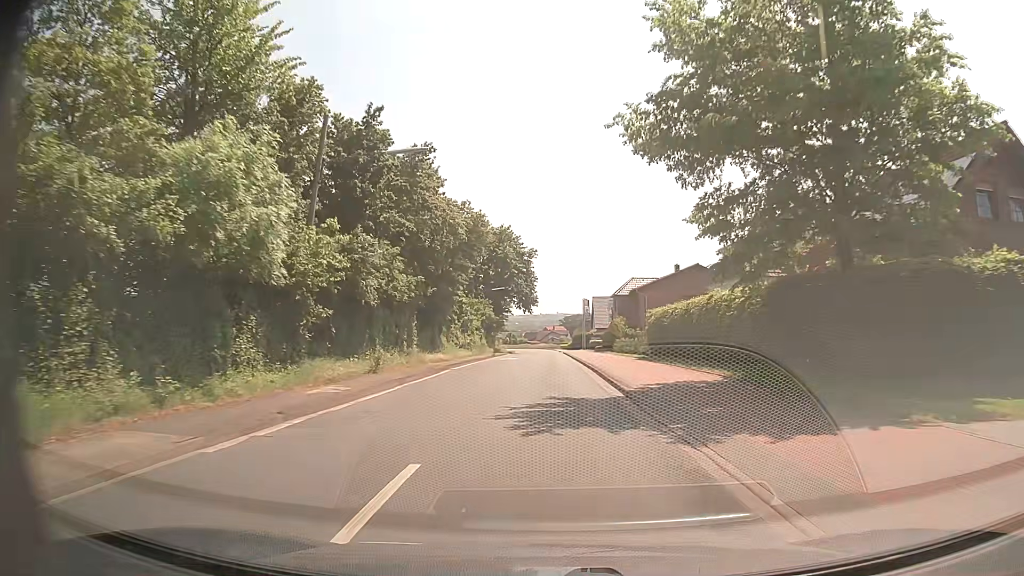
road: tertiary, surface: asphalt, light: Day
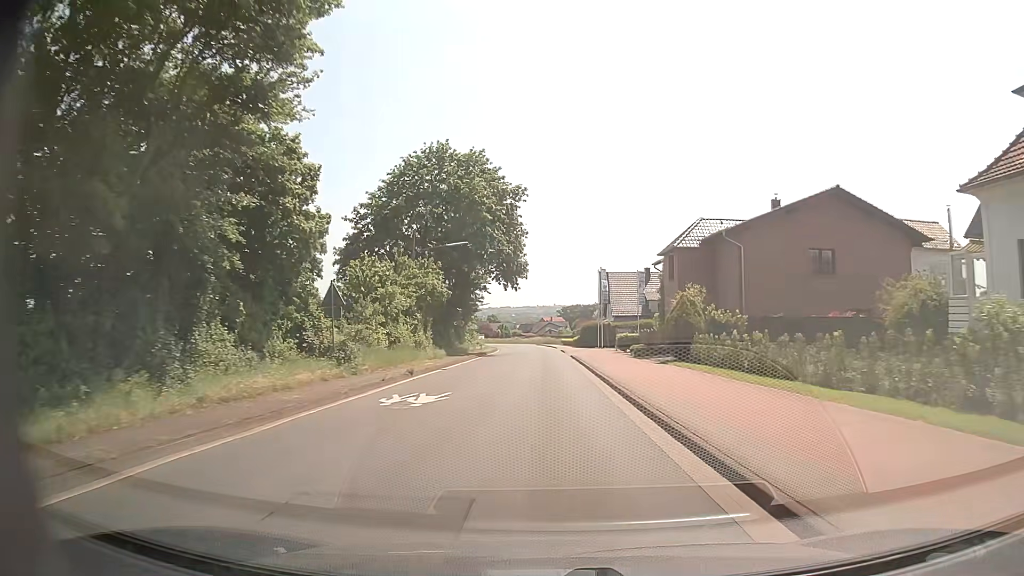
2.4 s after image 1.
(+0.2, +33.2) m; +1°
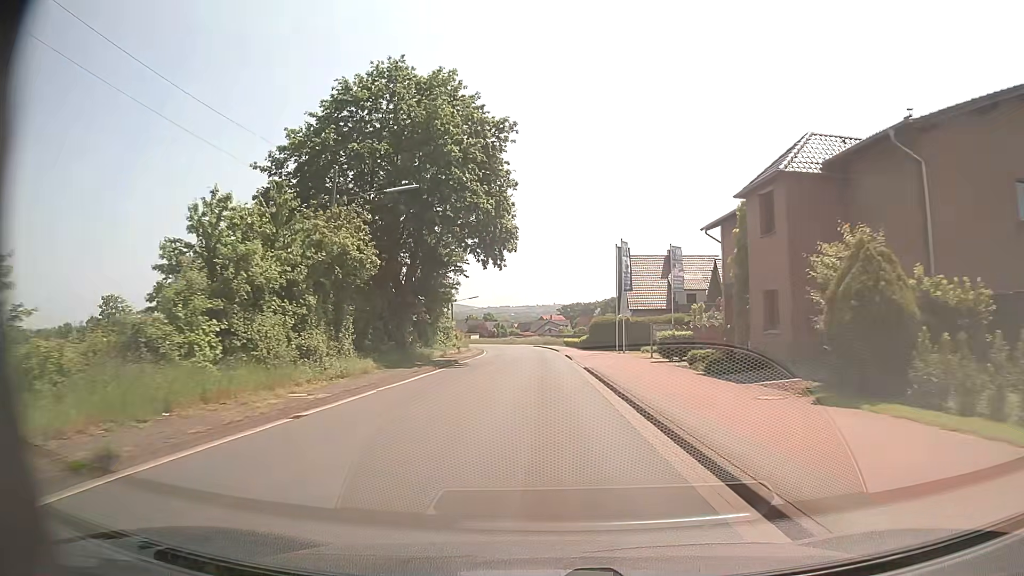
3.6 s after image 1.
(0.0, +16.9) m; 0°
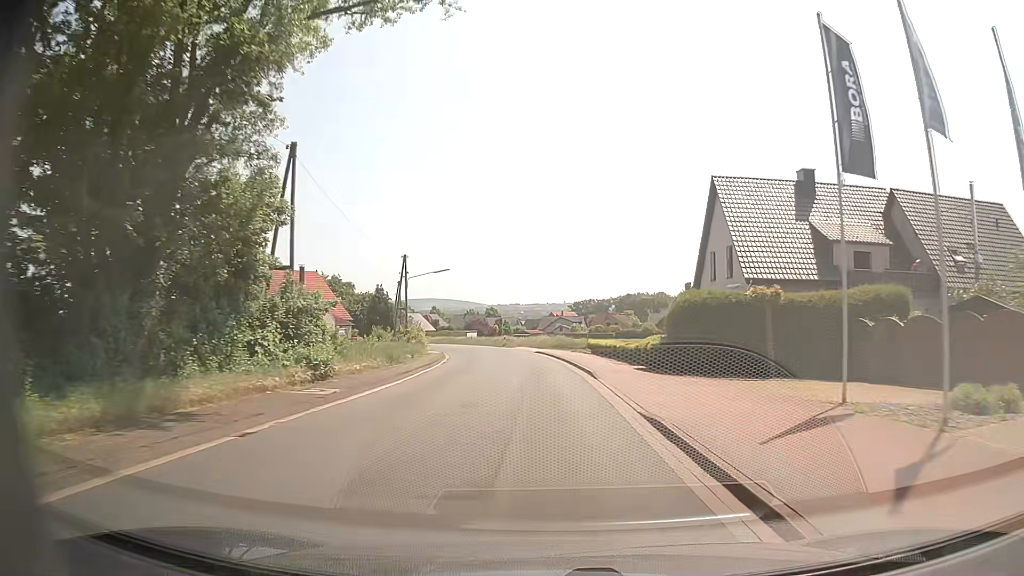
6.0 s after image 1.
(0.0, +33.8) m; -1°
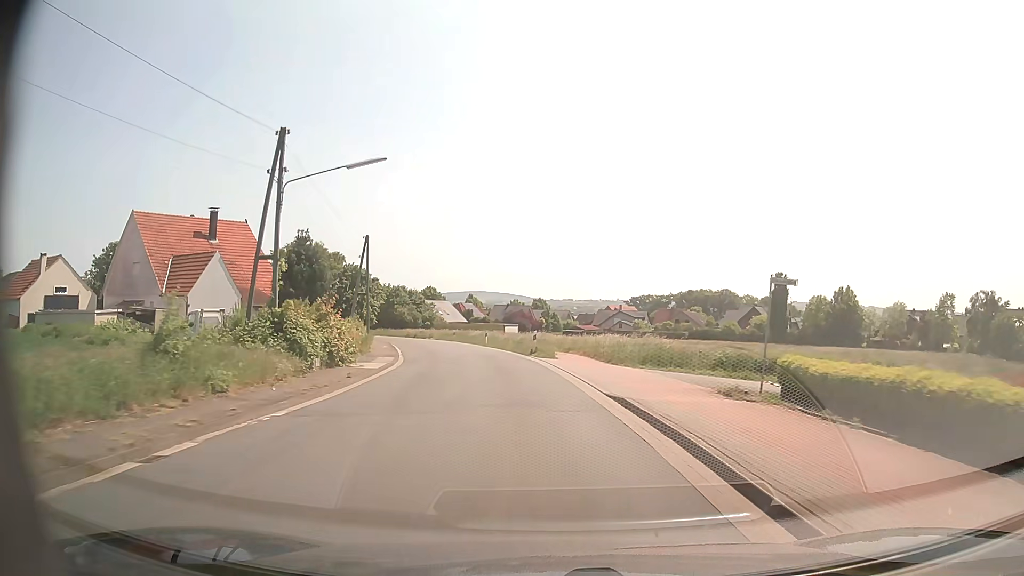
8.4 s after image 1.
(-0.6, +33.8) m; -4°
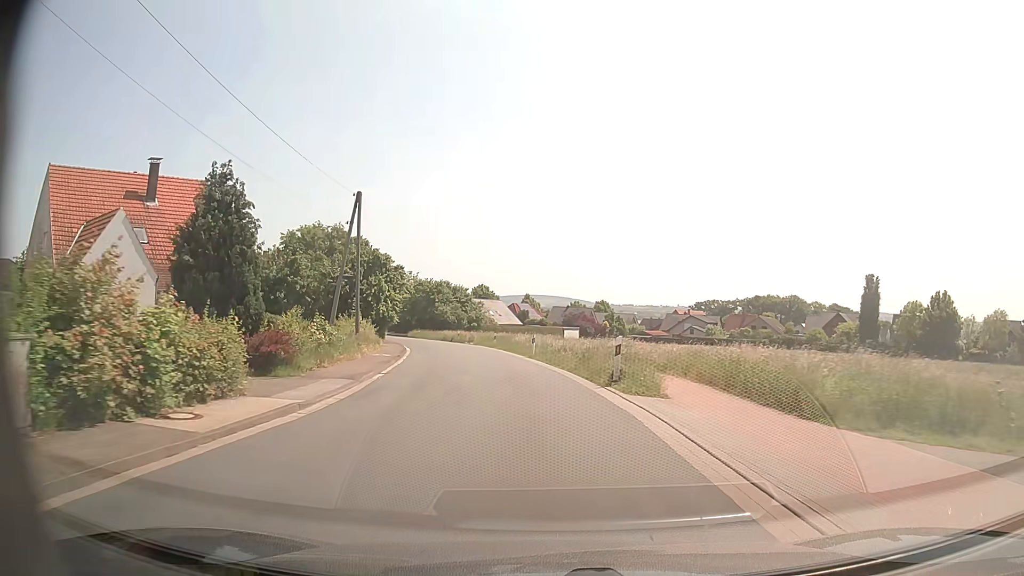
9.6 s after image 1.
(-0.7, +16.2) m; -5°
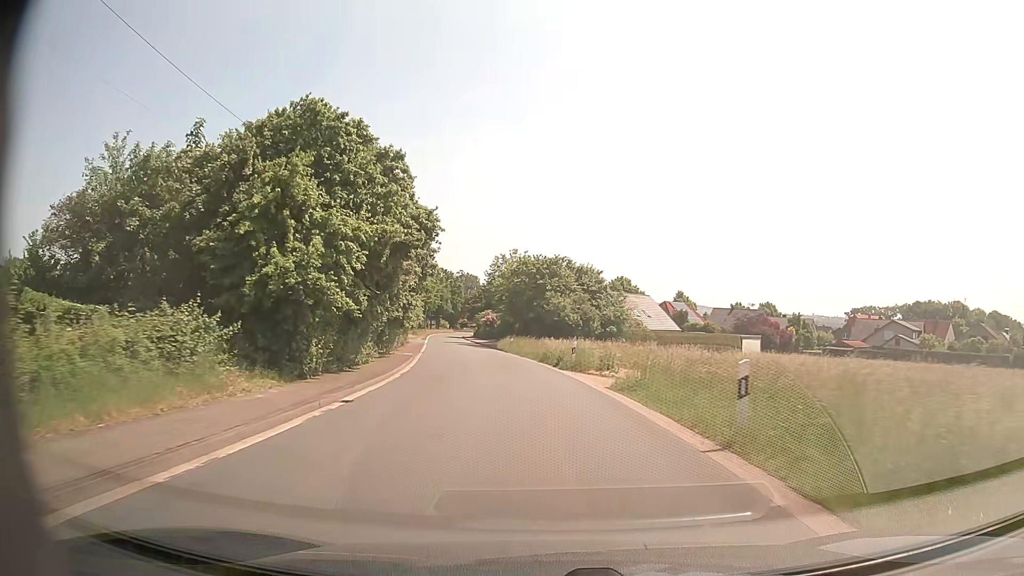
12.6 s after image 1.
(-4.1, +40.7) m; -11°
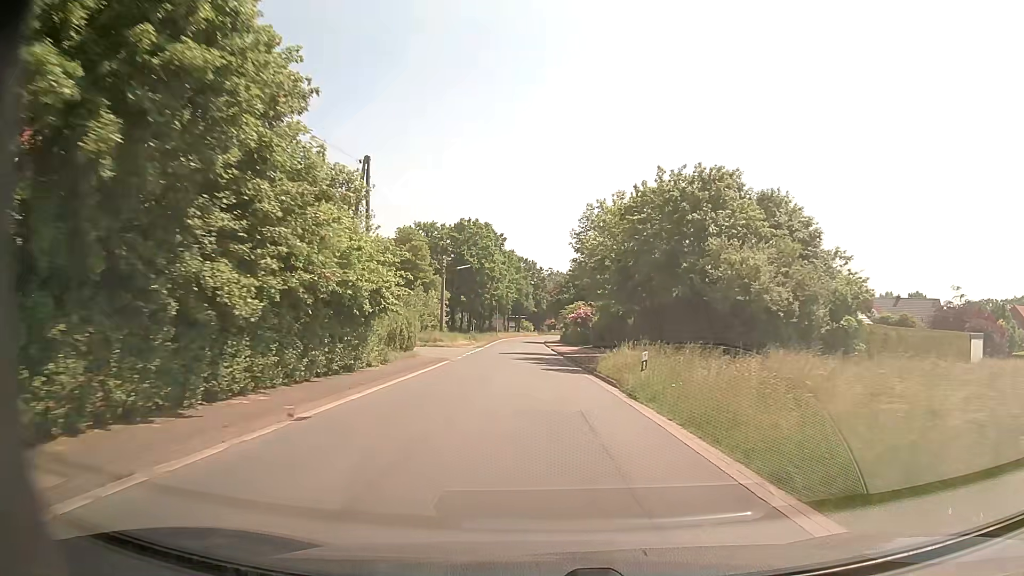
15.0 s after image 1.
(-2.4, +34.1) m; -8°
(0, +10) (0, +20) (-1, +30) (-1, +40) (-1, +50) (-2, +60) (-2, +70) (-2, +80) (-2, +90) (-2, +100) m
